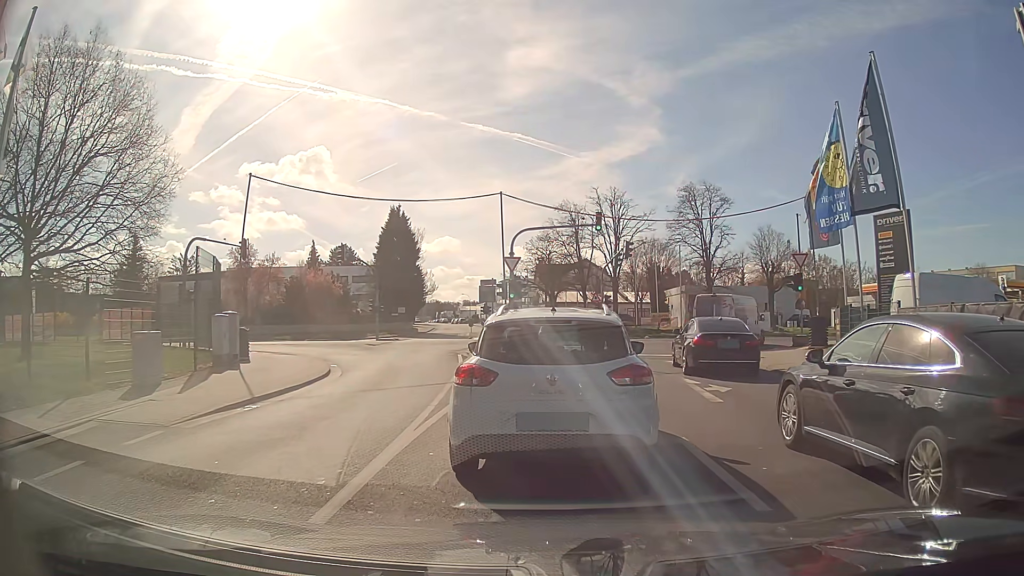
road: tertiary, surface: asphalt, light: Day
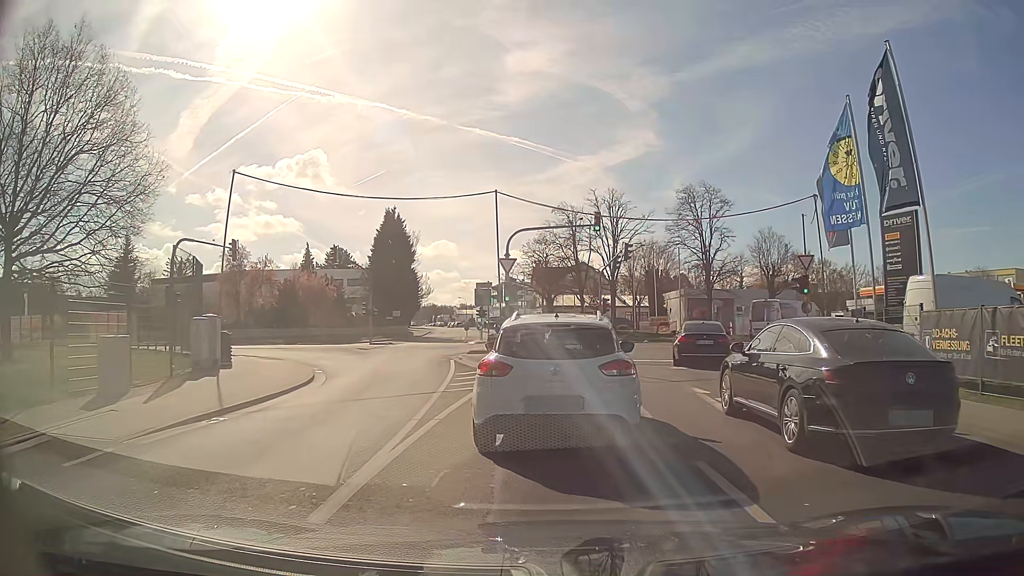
(0.0, +1.3) m; +1°
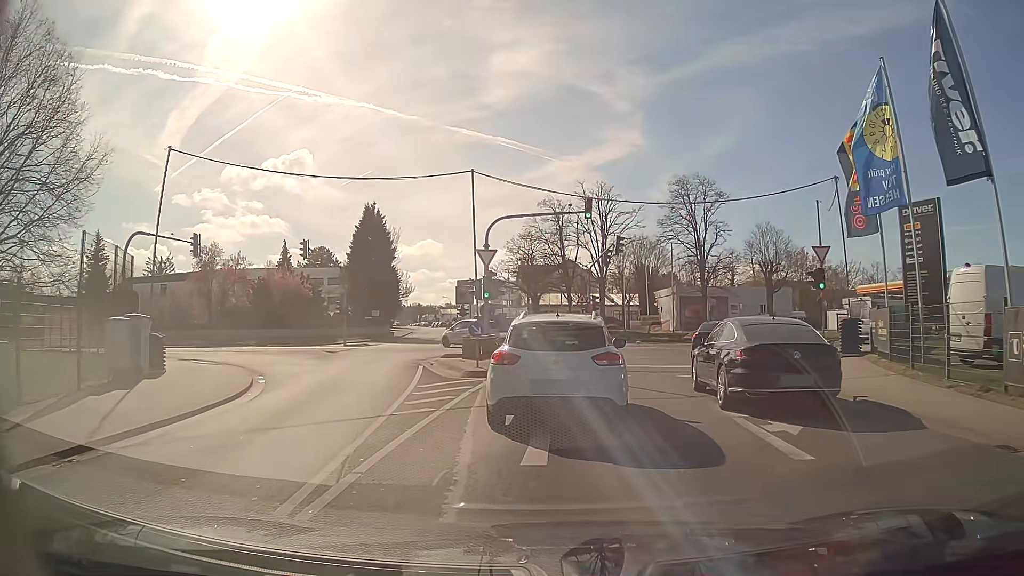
(-0.1, +3.7) m; 0°
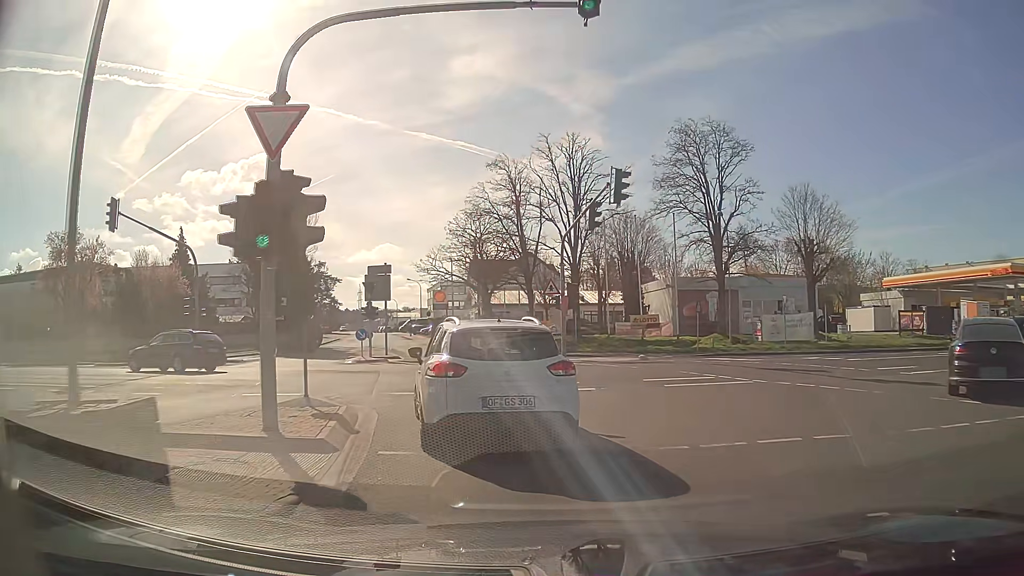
(+0.5, +18.5) m; +4°
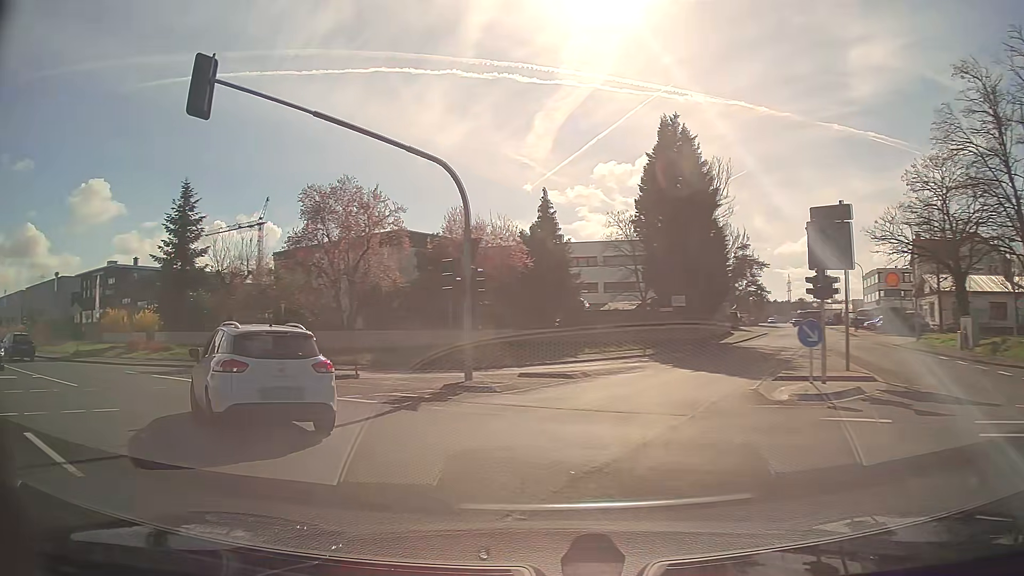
(-4.1, +17.3) m; -35°
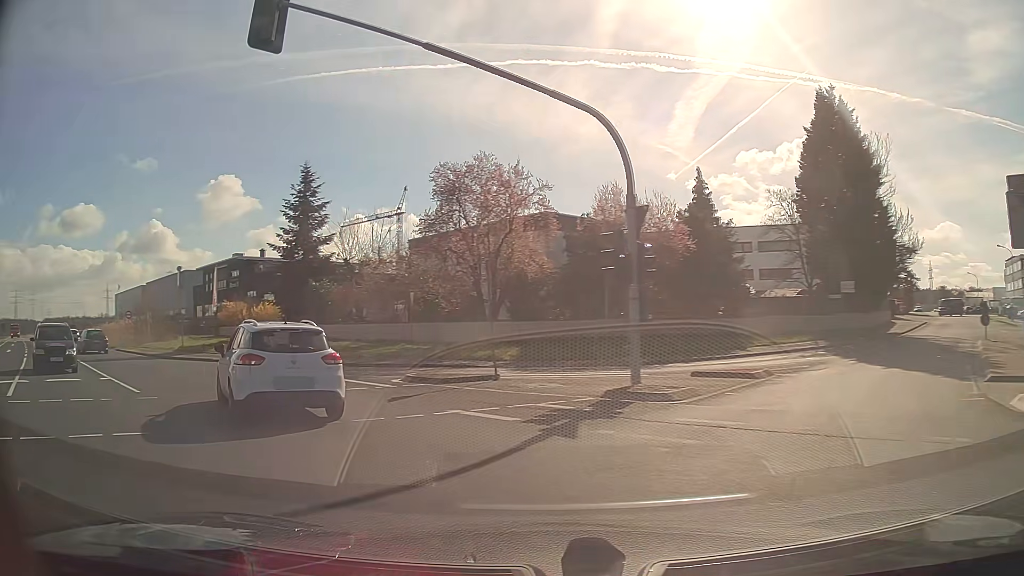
(-0.5, +3.6) m; -12°
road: secondary
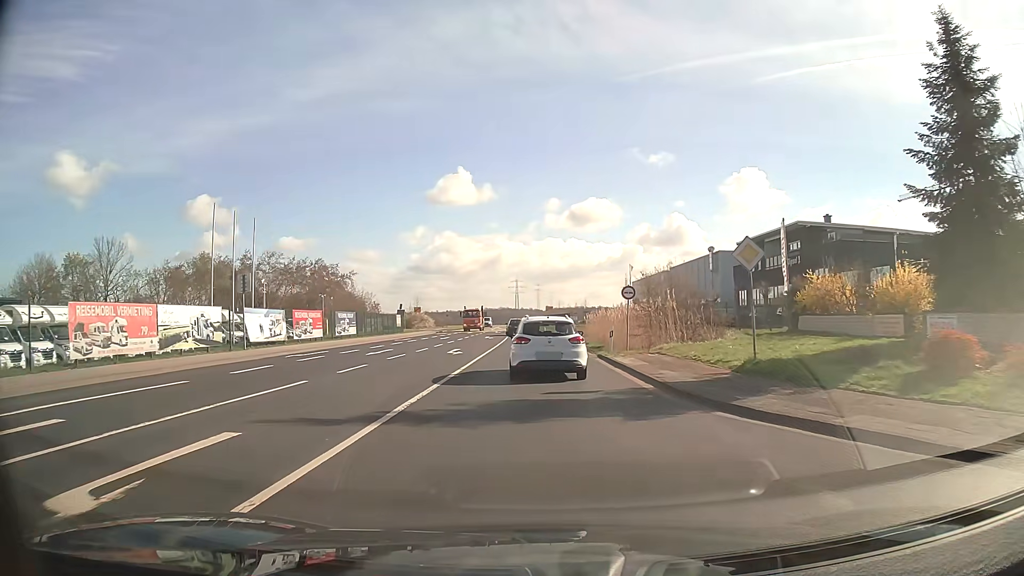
(-12.0, +19.6) m; -47°
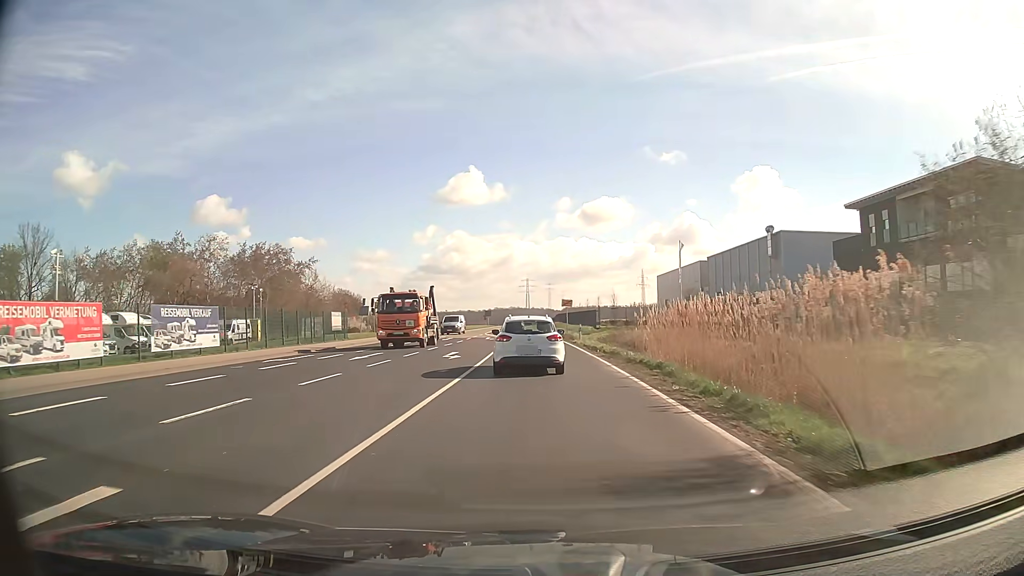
(-0.3, +27.1) m; -1°
(0, +10) (0, +20) (0, +30) (-1, +40) (-1, +50) (-2, +60) (-2, +70) (-3, +80) (-4, +90) (-4, +100) m
